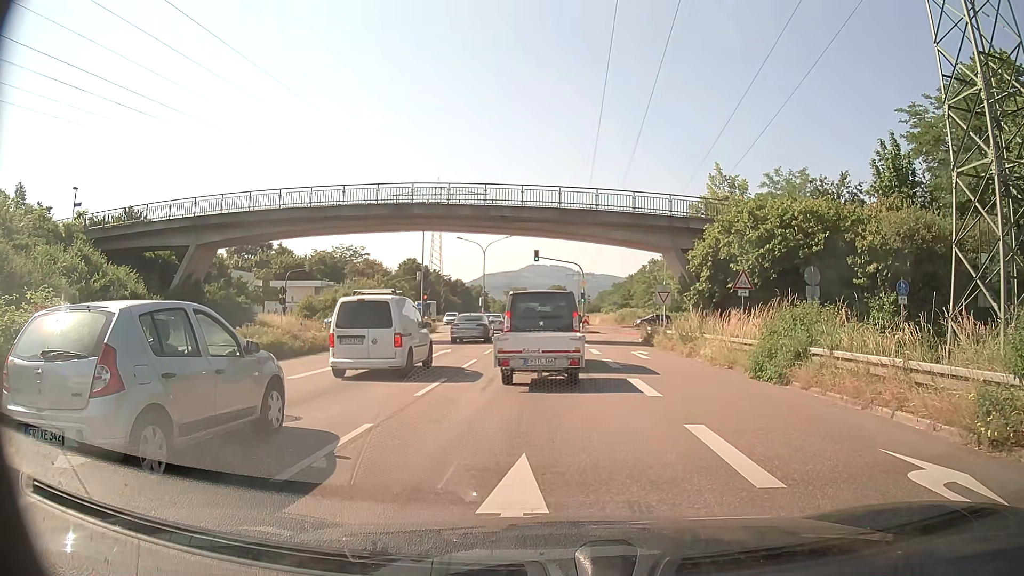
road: trunk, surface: asphalt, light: Day
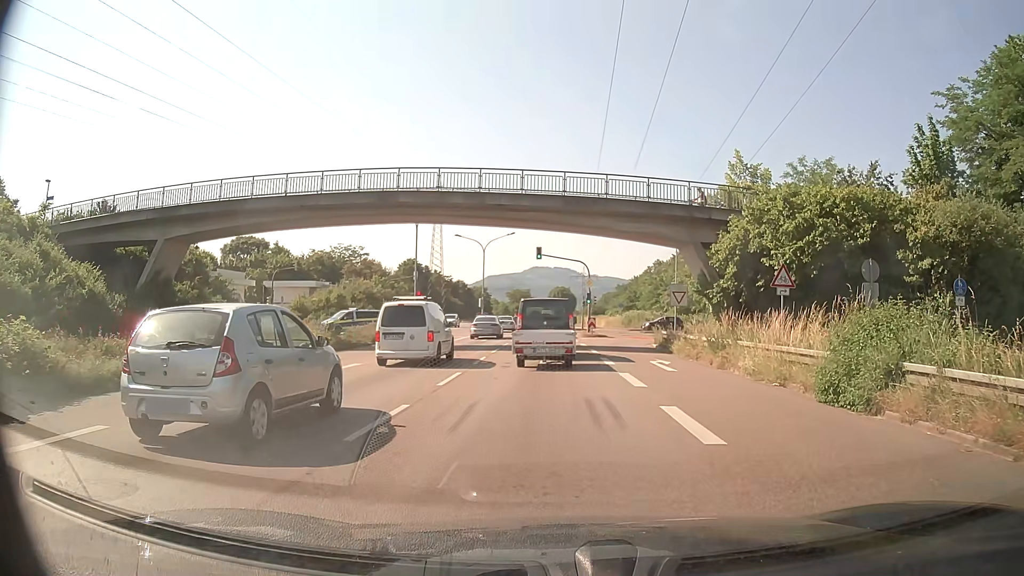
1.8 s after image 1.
(0.0, +4.3) m; 0°
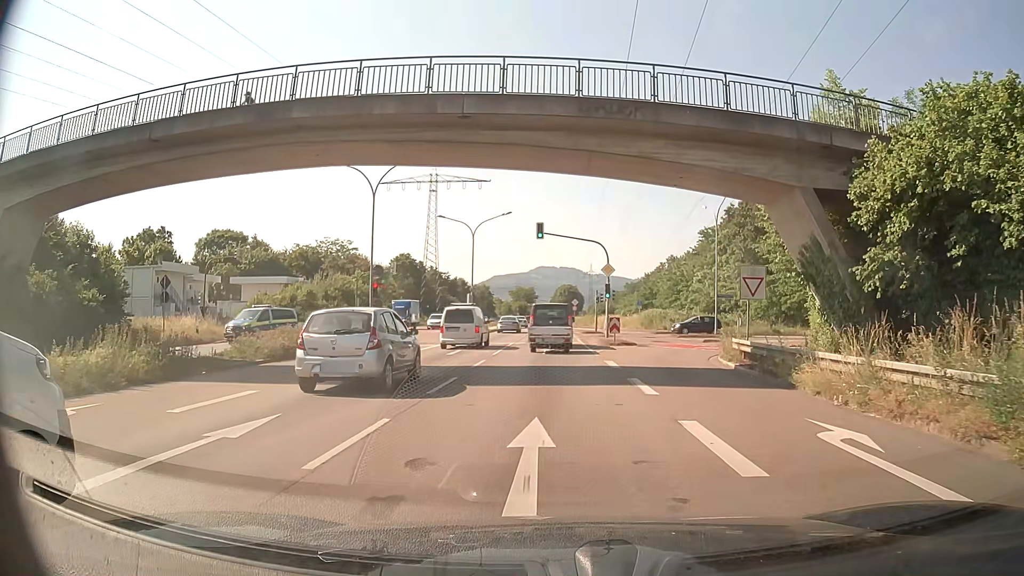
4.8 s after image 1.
(0.0, +13.9) m; -1°
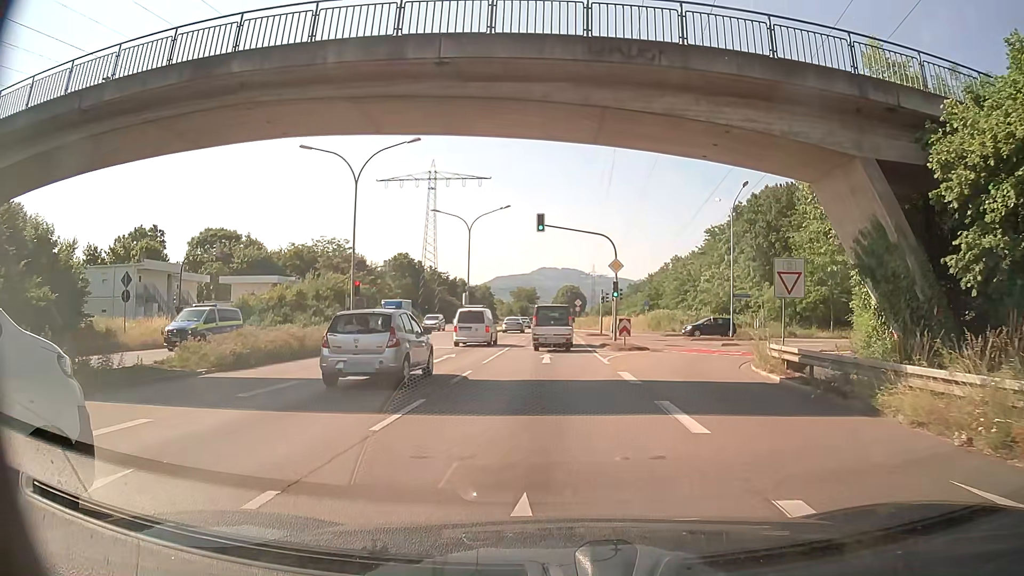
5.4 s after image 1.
(0.0, +3.9) m; +1°
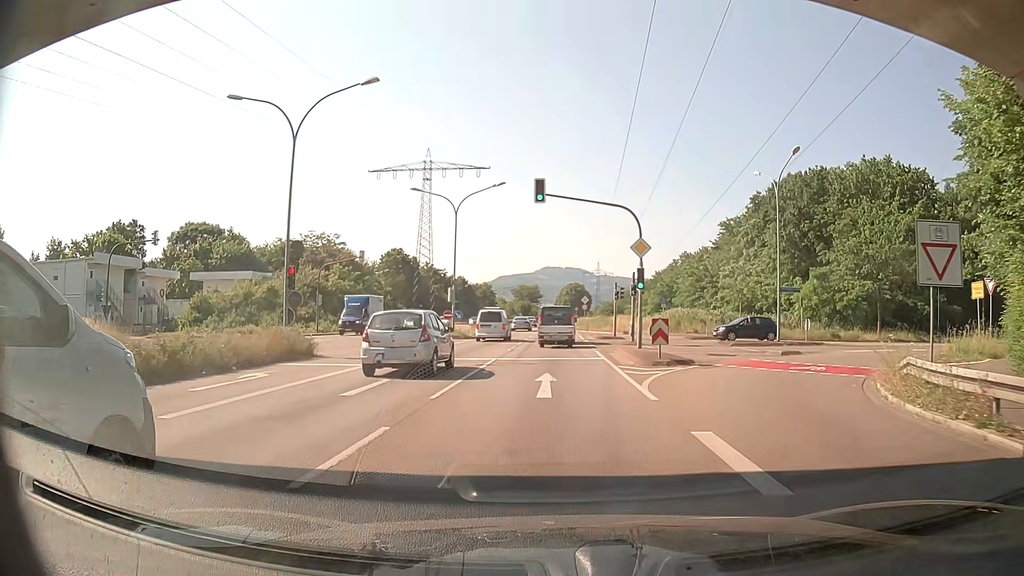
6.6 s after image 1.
(-0.2, +9.0) m; -1°
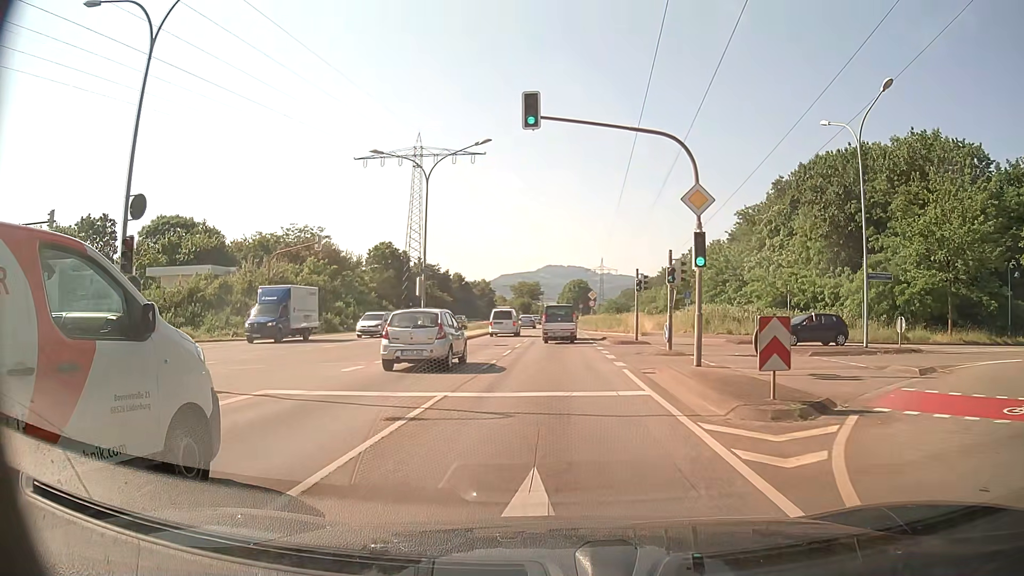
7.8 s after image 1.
(0.0, +10.5) m; 0°
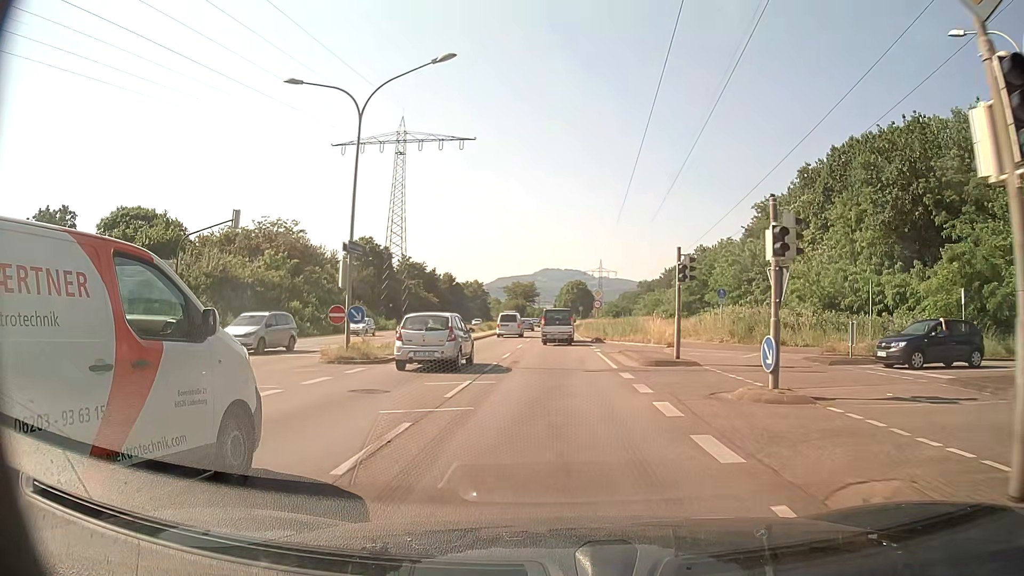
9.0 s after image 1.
(+0.1, +11.7) m; 0°
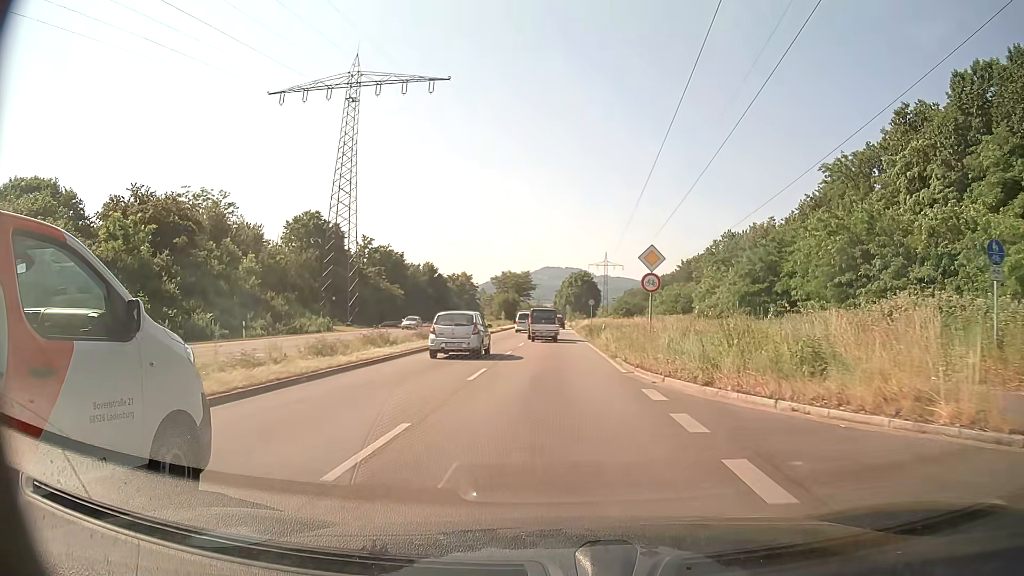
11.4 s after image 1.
(+0.1, +26.8) m; 0°
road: primary
(0, +10) (0, +20) (0, +30) (0, +40) (0, +50) (0, +60) (0, +70) (+1, +80) (+1, +90) (+1, +100) m
